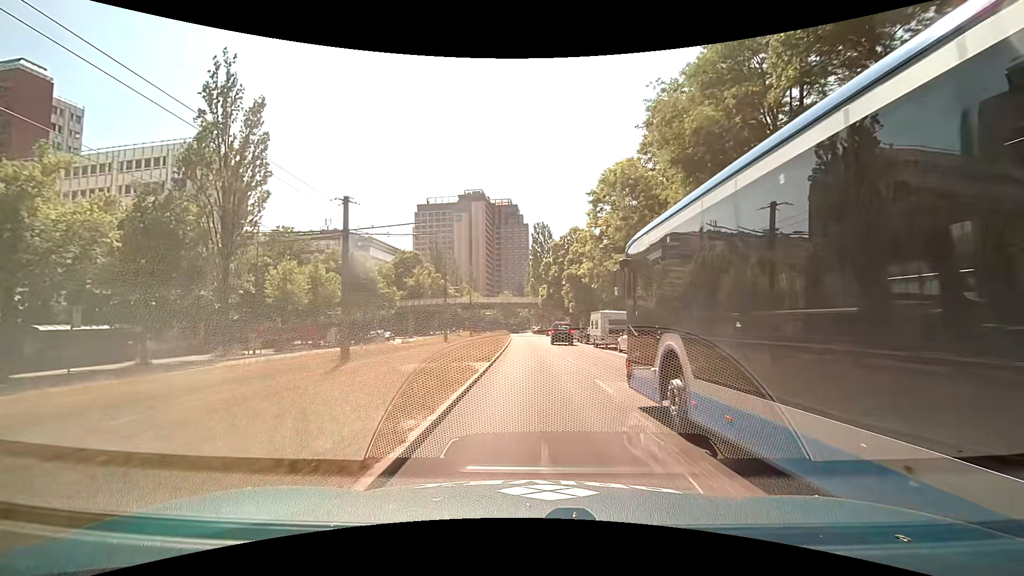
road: secondary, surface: asphalt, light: Day
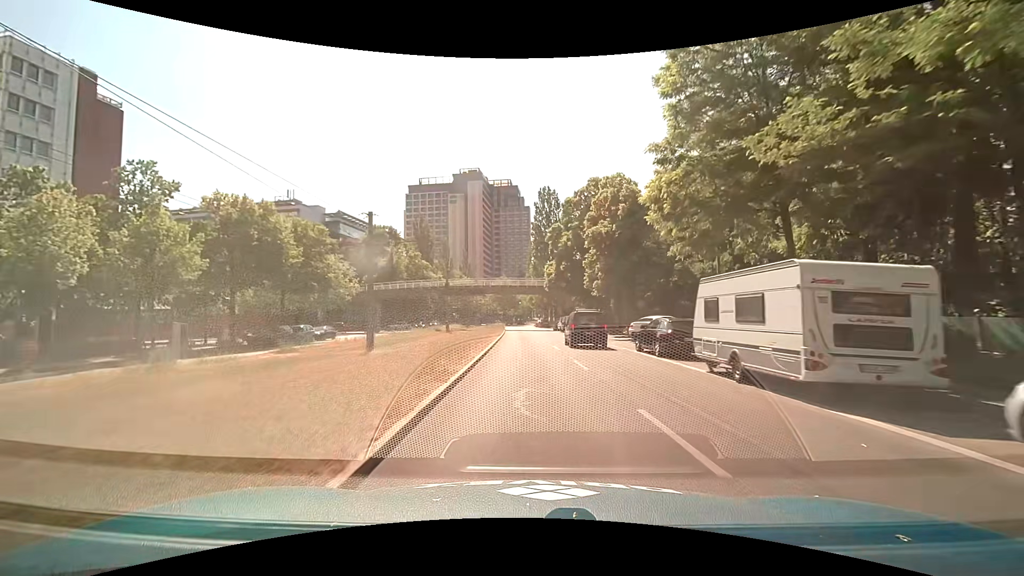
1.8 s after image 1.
(-0.2, +23.8) m; 0°
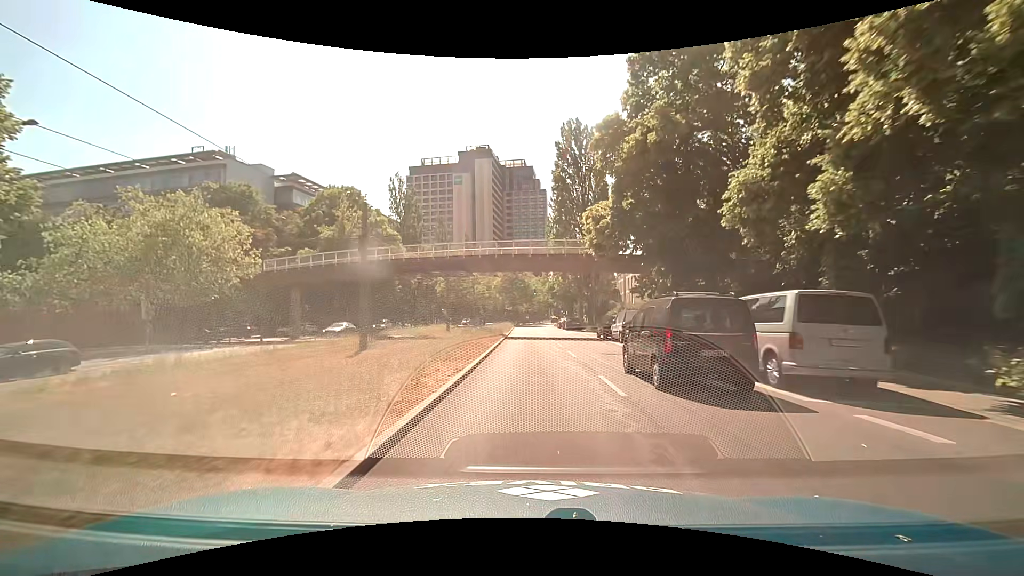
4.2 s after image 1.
(-0.7, +31.7) m; -2°
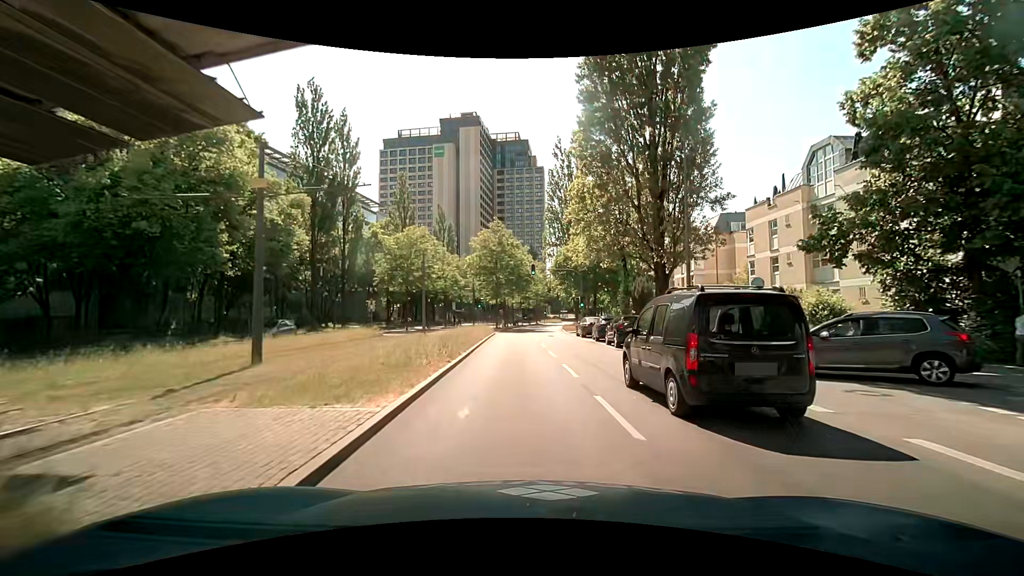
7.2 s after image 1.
(-0.1, +34.3) m; 0°
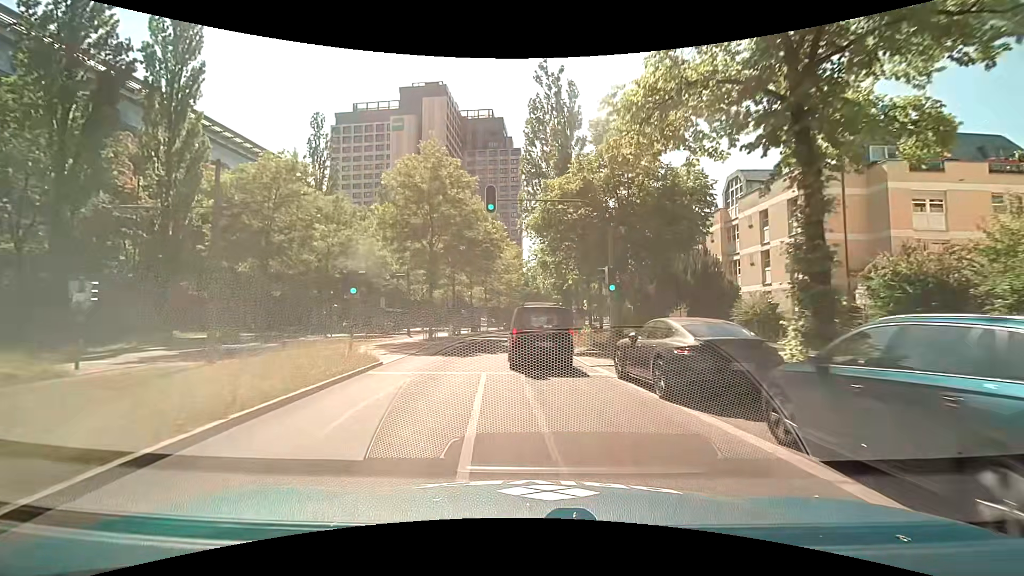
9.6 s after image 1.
(+1.2, +26.2) m; +4°
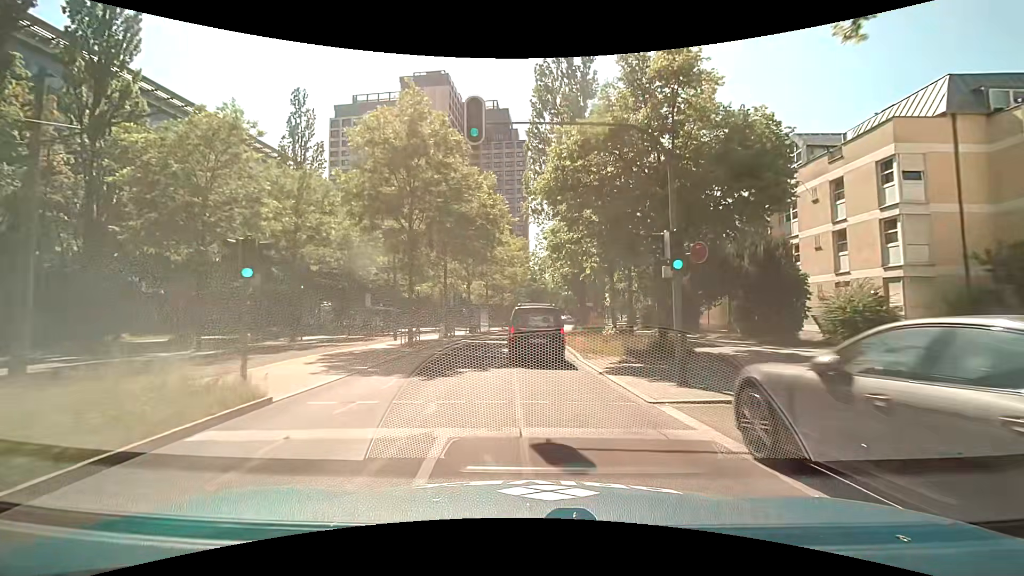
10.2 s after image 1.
(0.0, +6.9) m; -1°
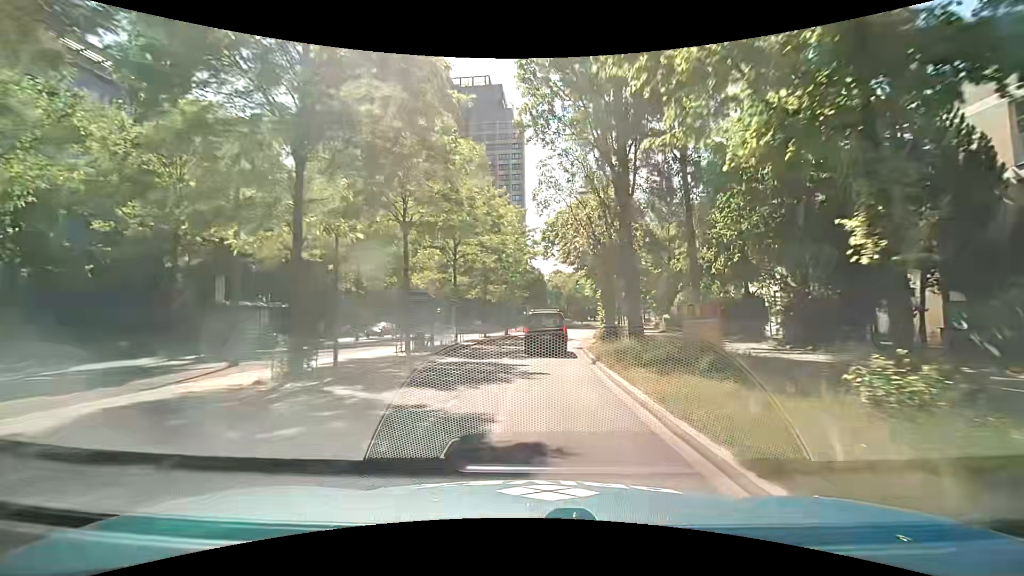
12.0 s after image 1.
(+0.1, +20.9) m; +1°
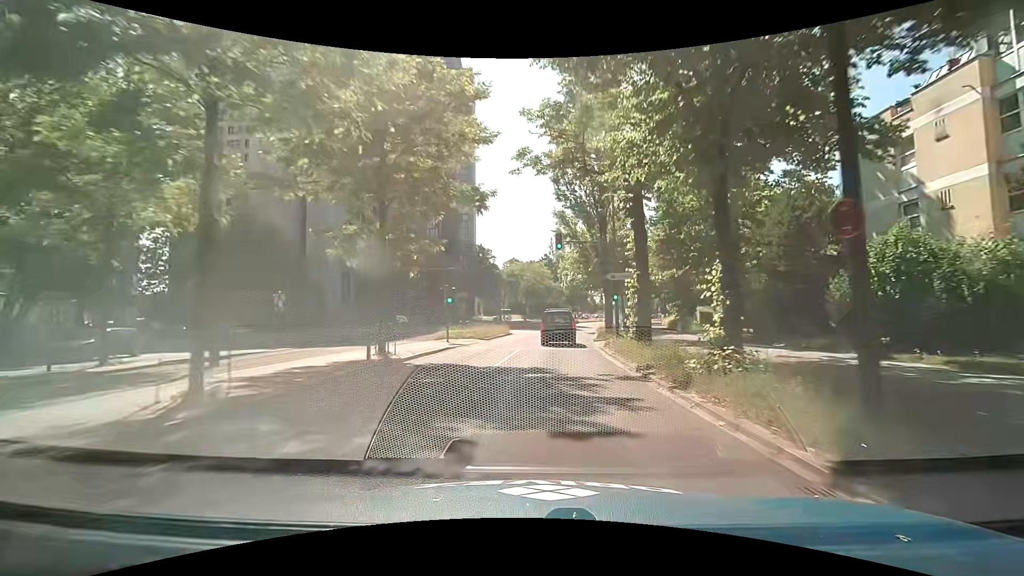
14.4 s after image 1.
(+1.1, +29.6) m; +5°
(0, +10) (+1, +20) (+1, +30) (+2, +40) (+4, +50) (+6, +60) (+8, +69) (+11, +79) (+14, +88) (+17, +98) m
